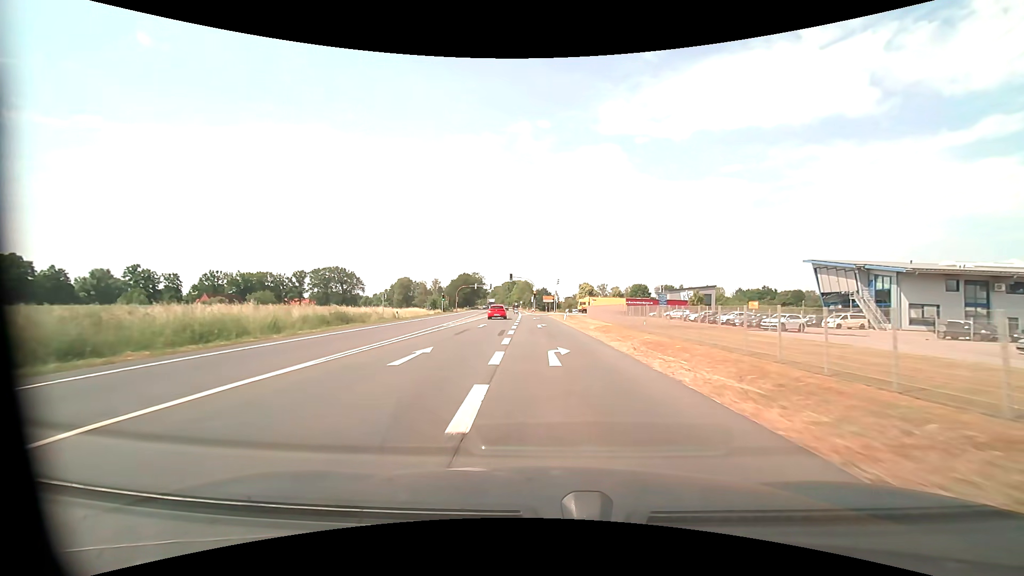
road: primary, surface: asphalt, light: Day
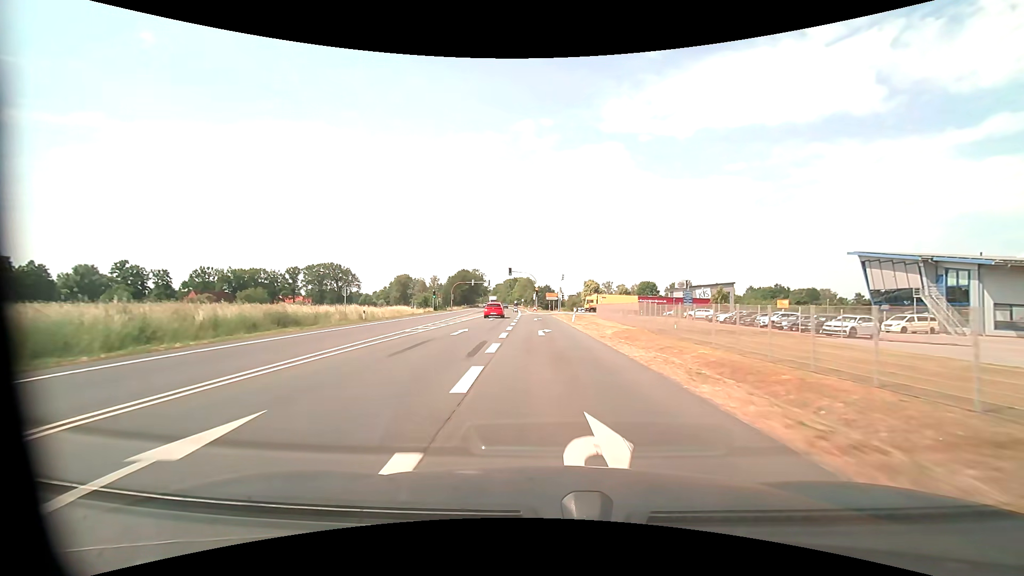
(-0.1, +9.7) m; 0°
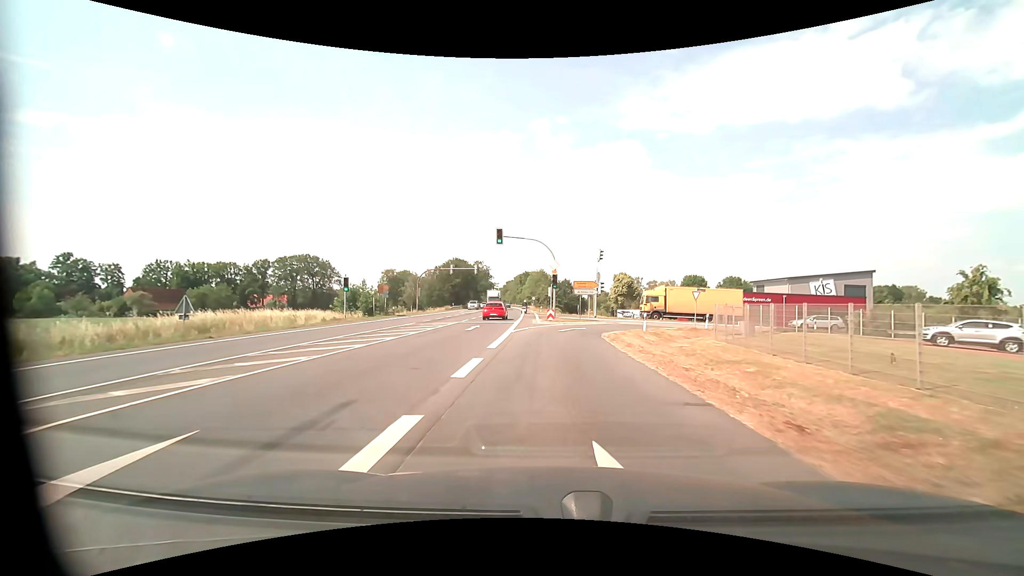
(-0.8, +40.3) m; -2°
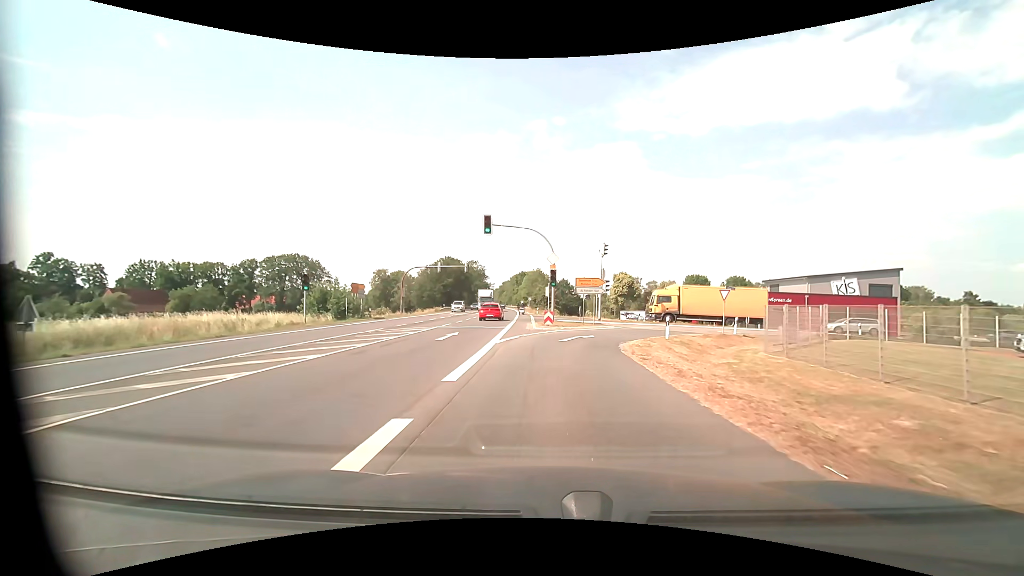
(0.0, +6.1) m; 0°
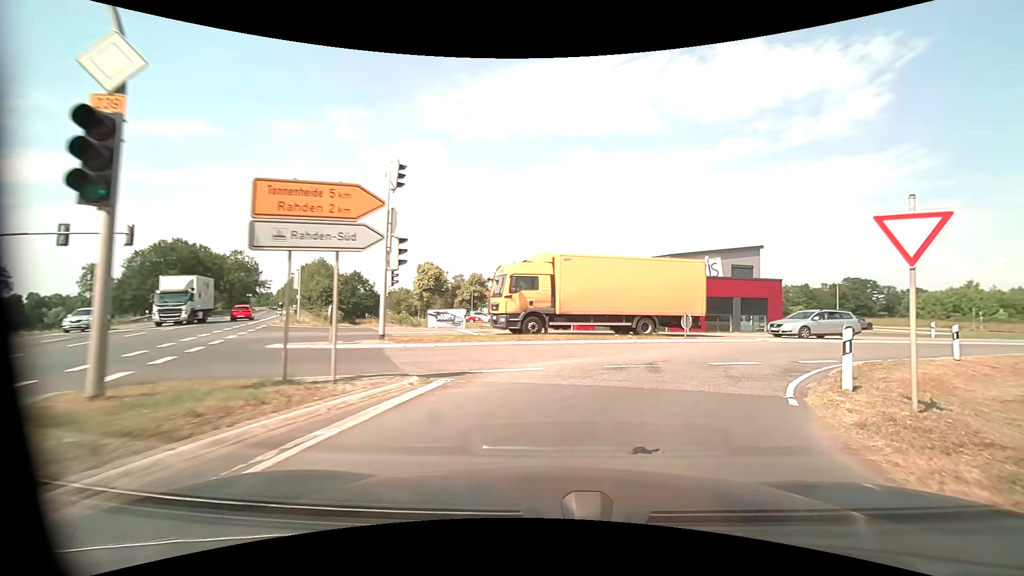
(+2.8, +25.3) m; +22°
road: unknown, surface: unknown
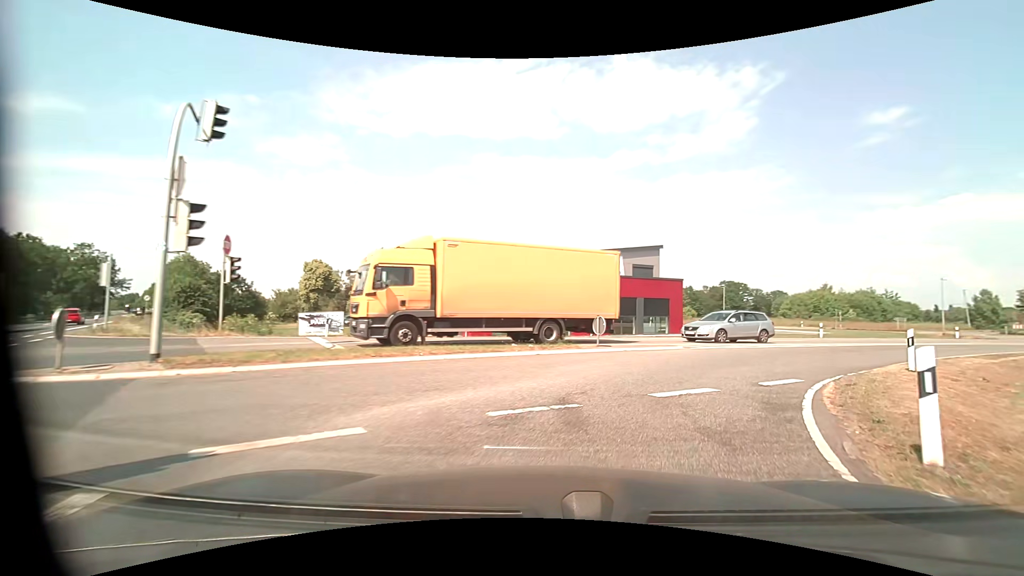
(+0.5, +5.0) m; +12°
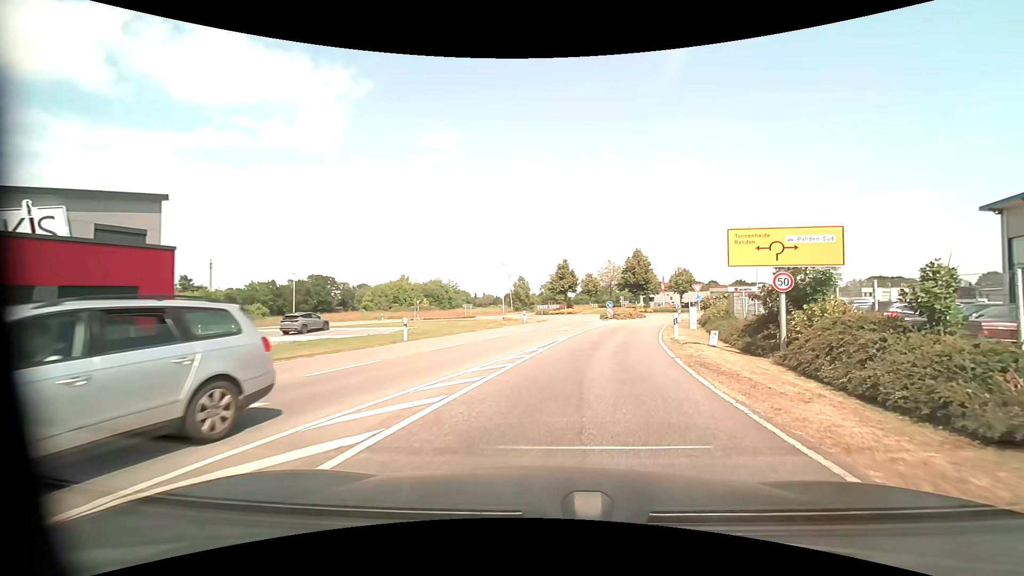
(+7.6, +18.1) m; +44°
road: secondary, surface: paved
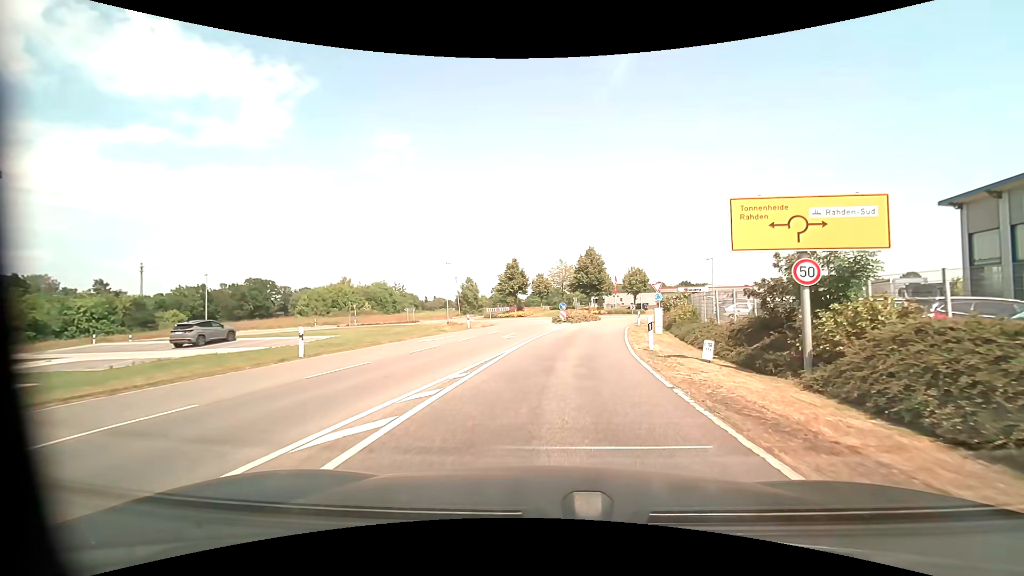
(+0.3, +5.2) m; +5°
